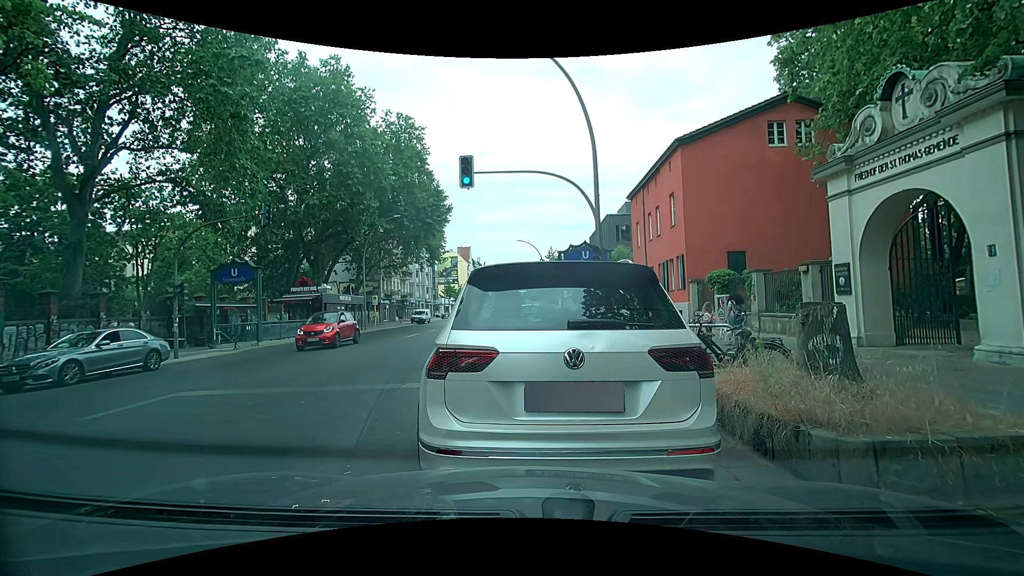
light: Day
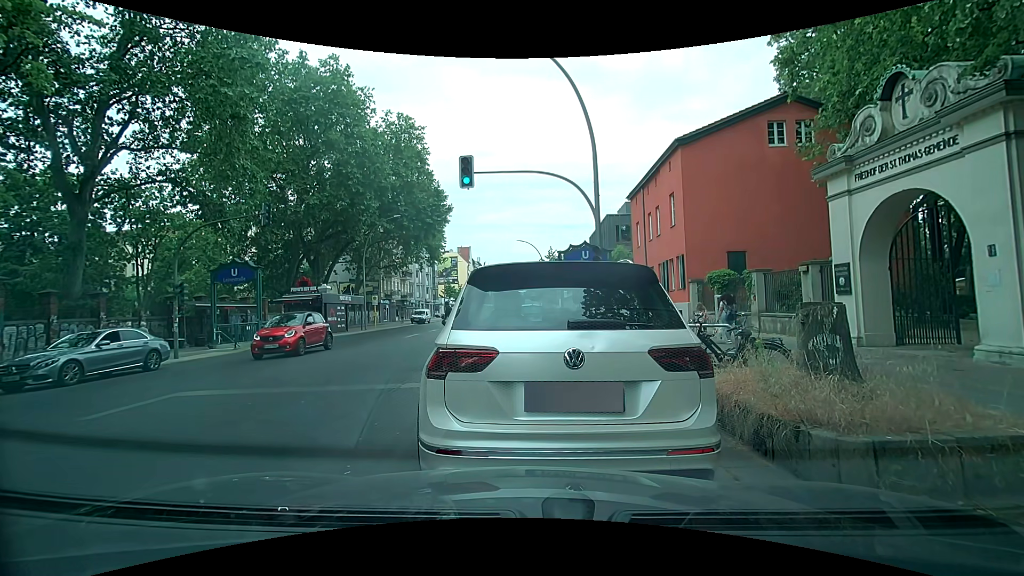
(0.0, 0.0) m; 0°
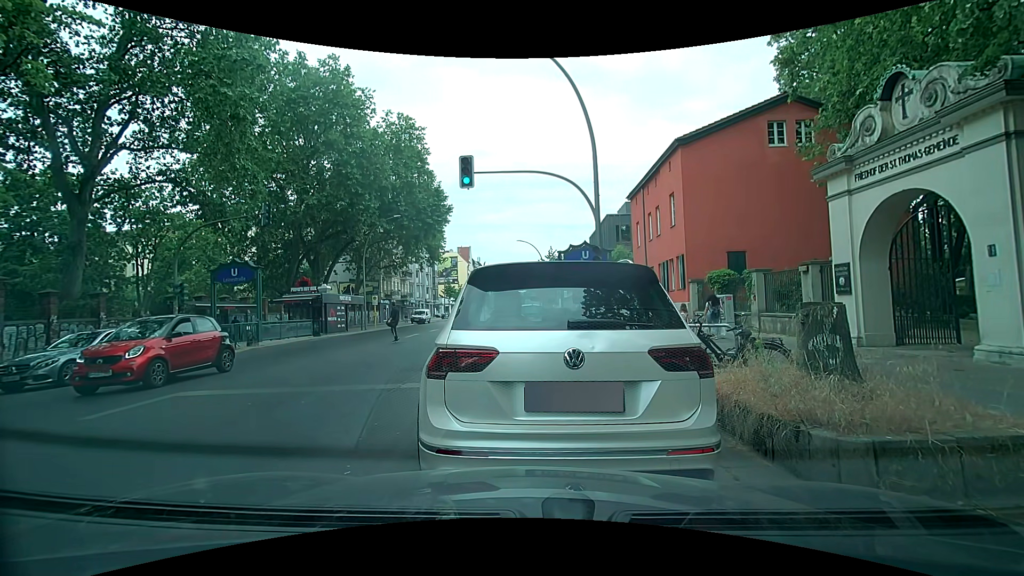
(0.0, 0.0) m; 0°
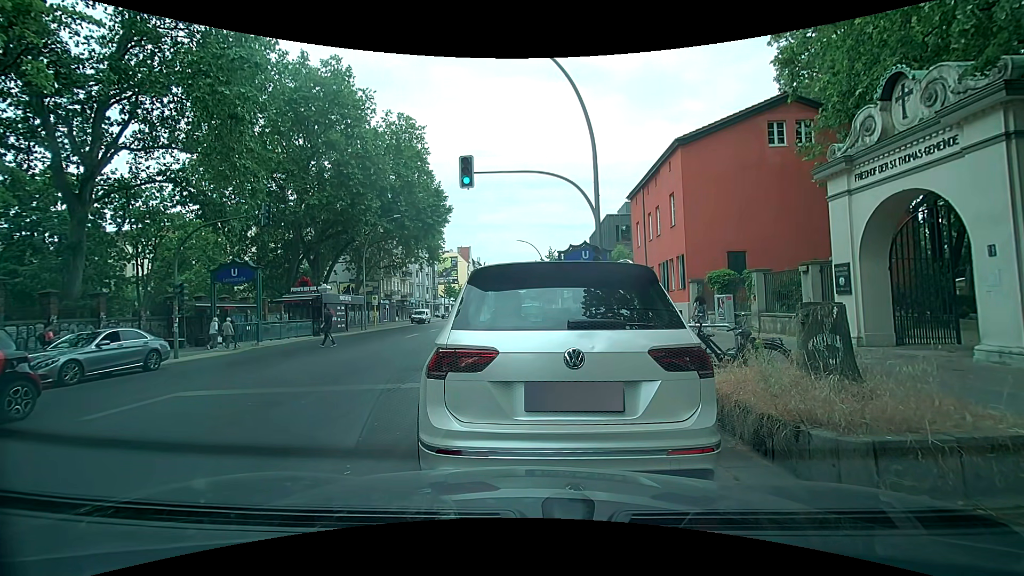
(0.0, 0.0) m; 0°
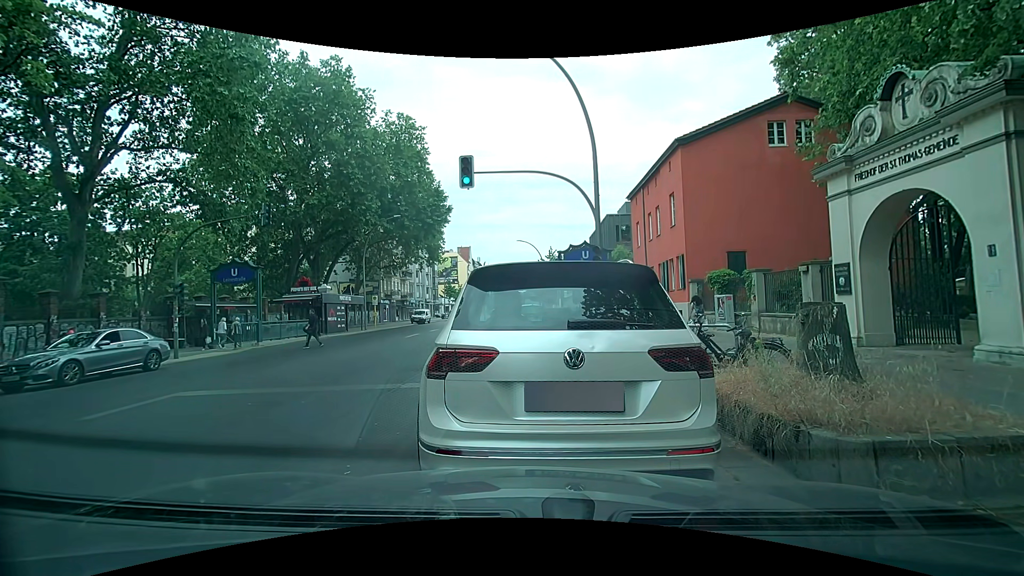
(0.0, 0.0) m; 0°
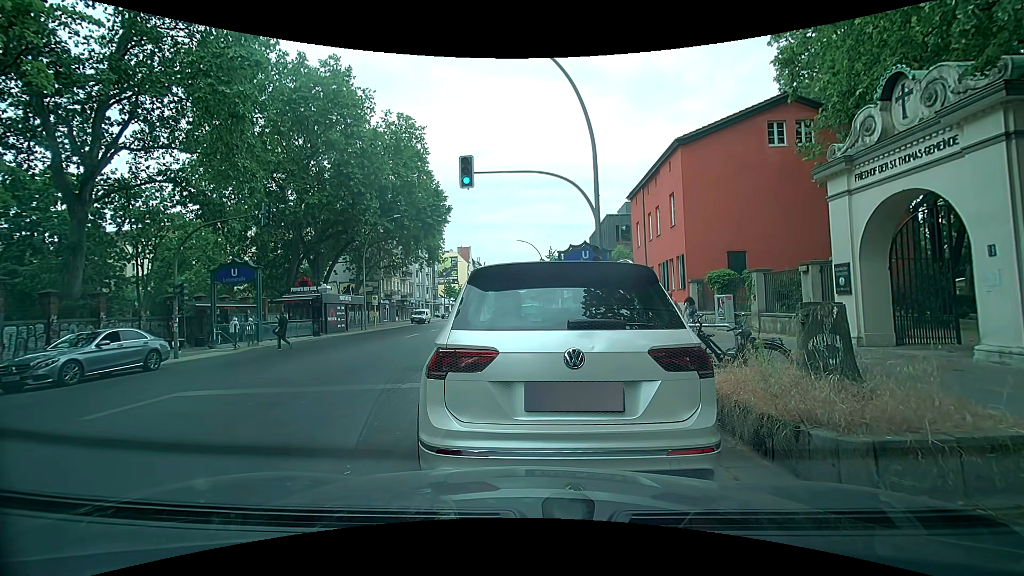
(0.0, 0.0) m; 0°
